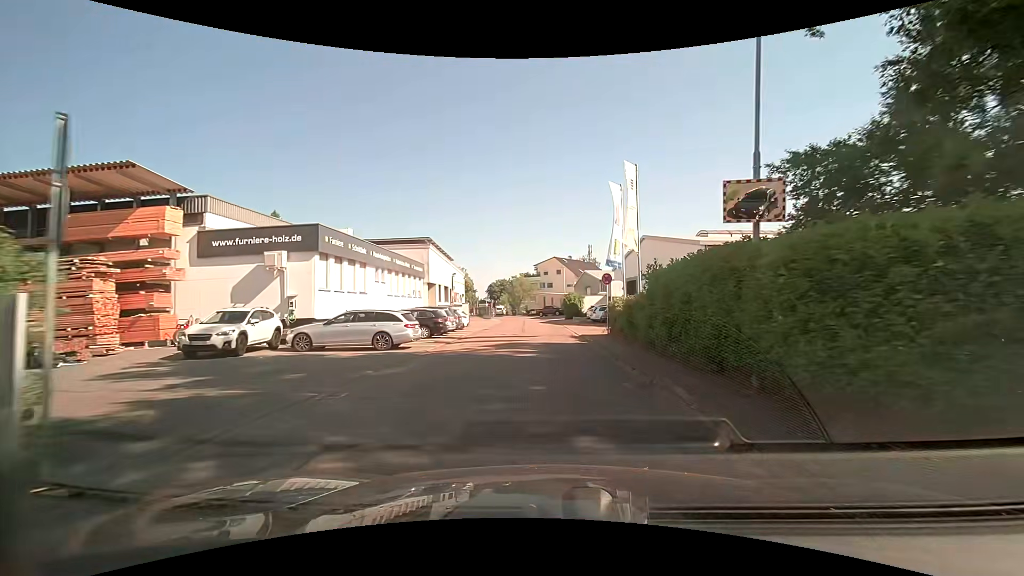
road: residential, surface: asphalt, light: Day
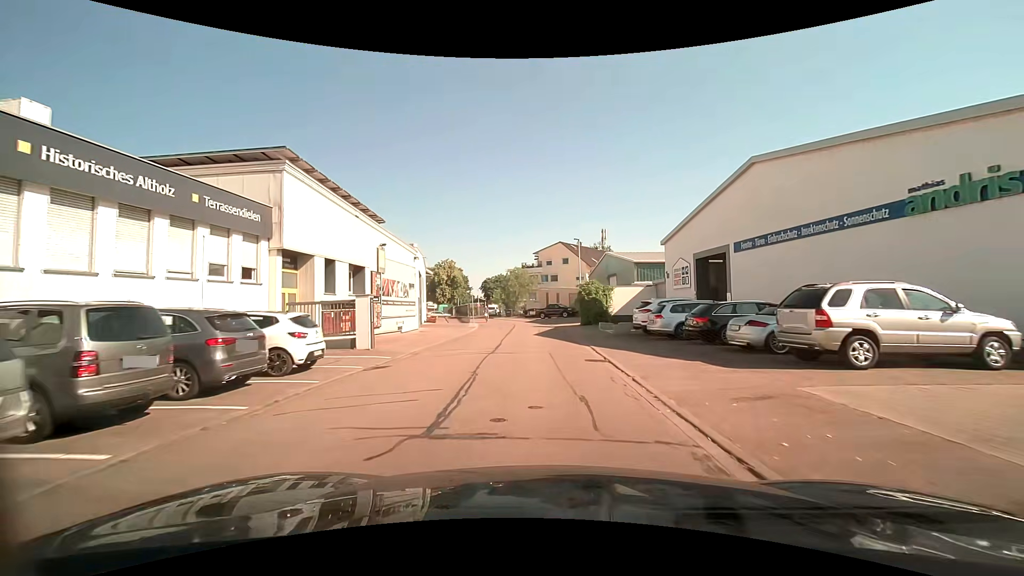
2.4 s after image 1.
(-0.1, +23.8) m; -1°
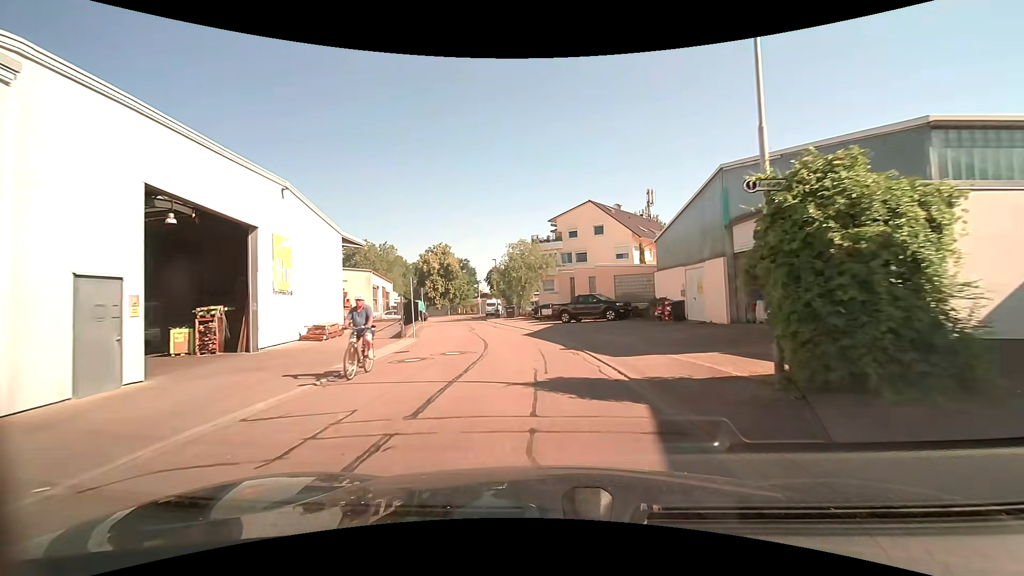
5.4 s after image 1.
(-0.1, +29.7) m; -2°
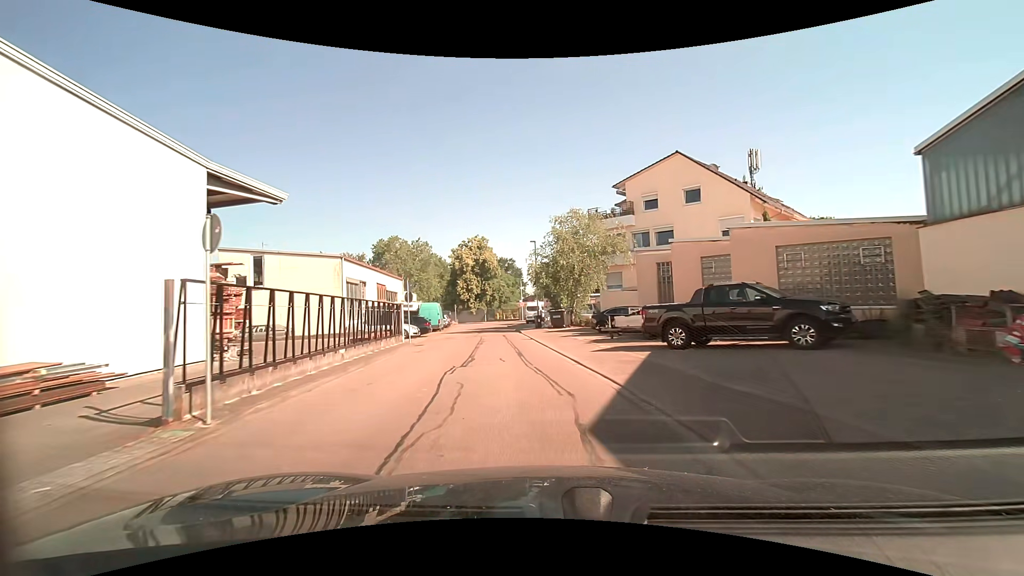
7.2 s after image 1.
(-0.9, +17.8) m; -6°
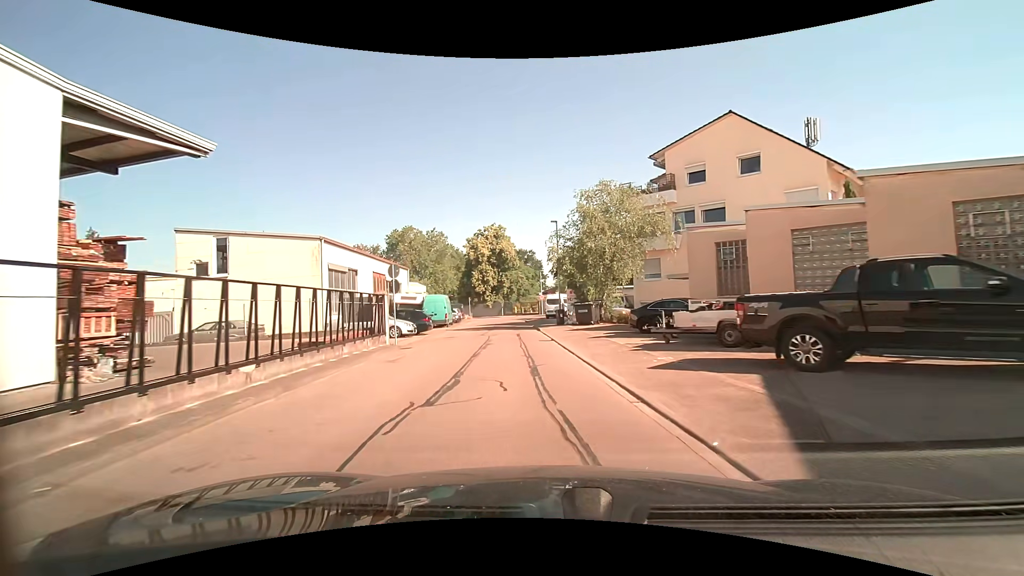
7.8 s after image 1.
(-0.1, +5.9) m; -2°
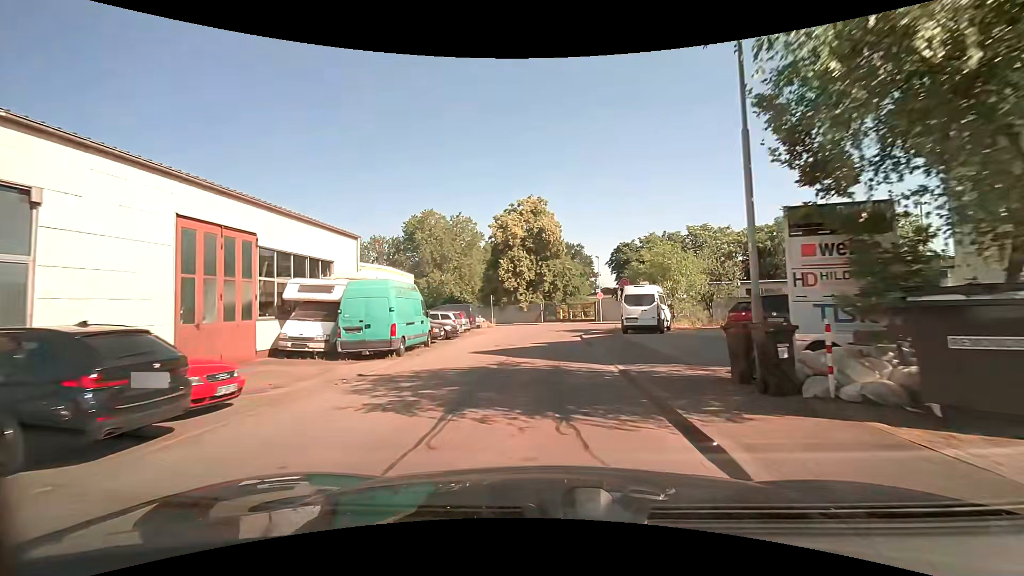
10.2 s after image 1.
(-1.4, +23.1) m; -6°
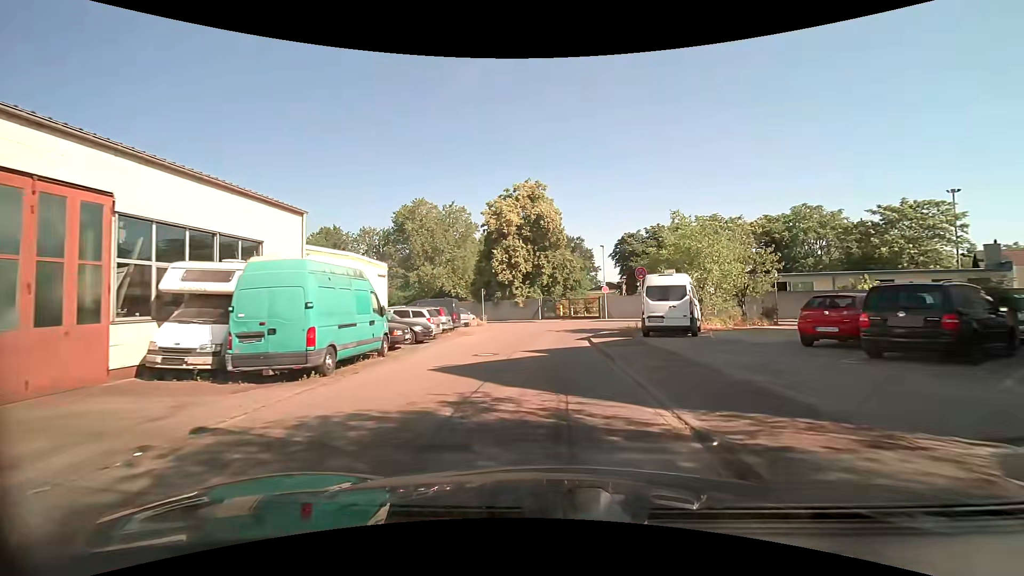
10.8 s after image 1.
(+0.1, +5.5) m; +1°
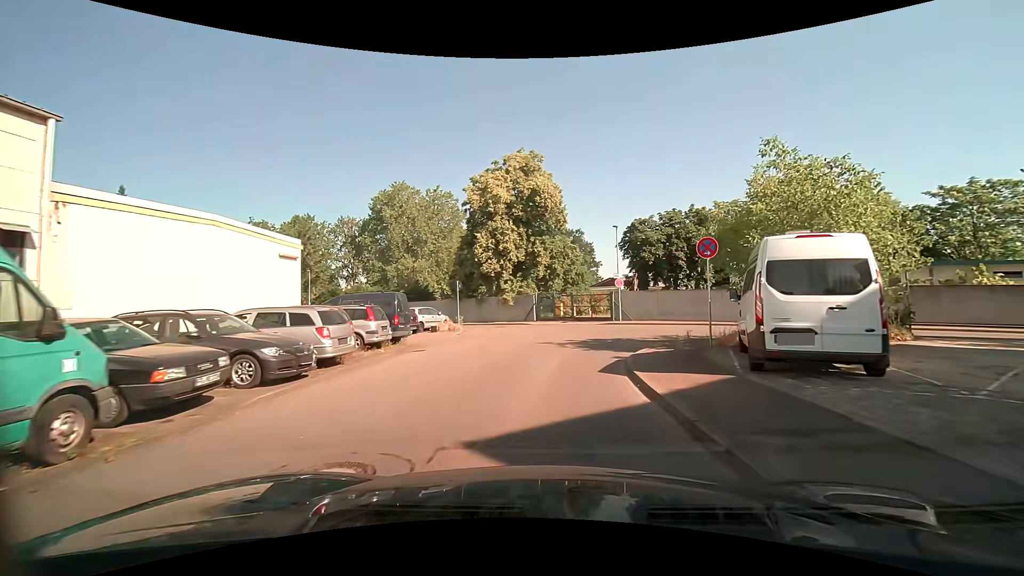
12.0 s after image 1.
(+0.1, +10.0) m; 0°
